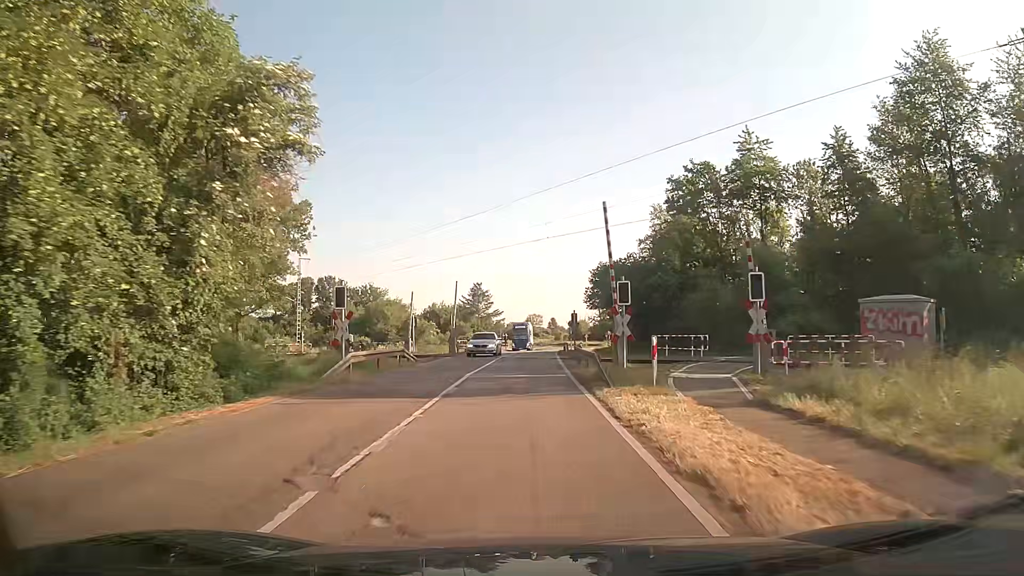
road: secondary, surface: asphalt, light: Day
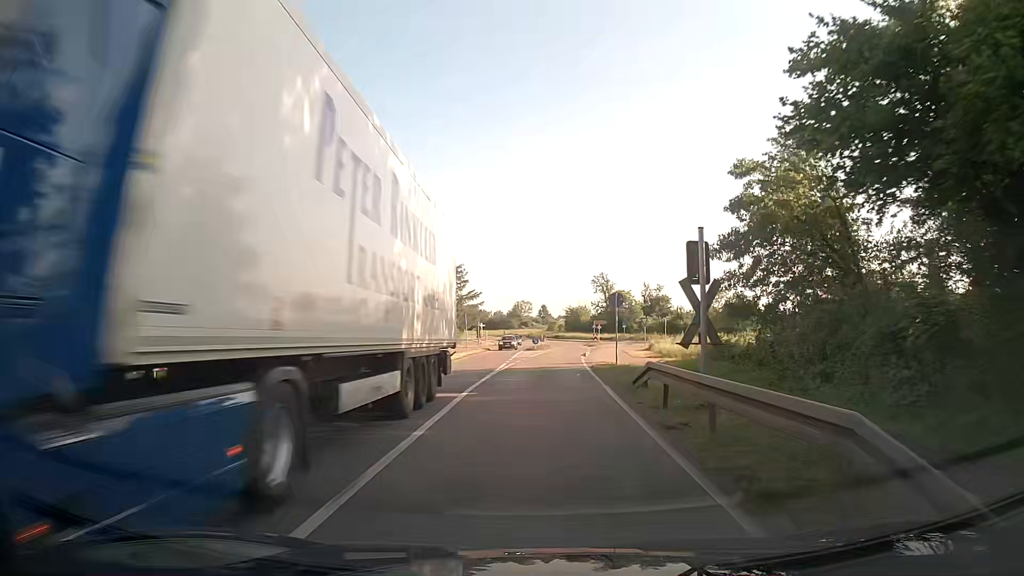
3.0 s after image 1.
(-0.3, +38.6) m; +1°
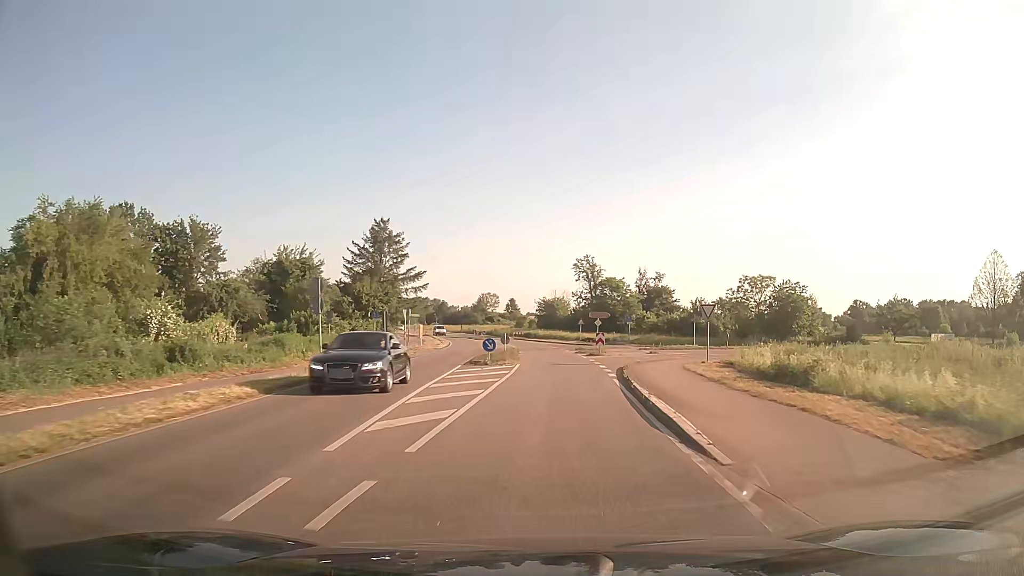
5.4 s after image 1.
(+0.5, +31.8) m; +3°
(0, +10) (0, +20) (+1, +30) (+1, +40) (+1, +50) (+1, +60) (0, +70) (-1, +80) (-3, +90) (-6, +99) m
